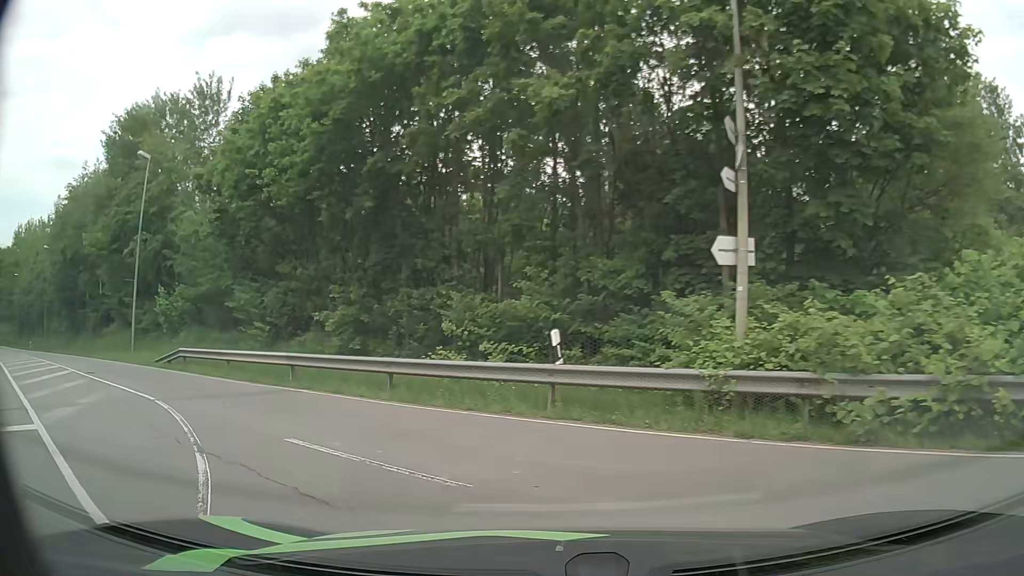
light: Day
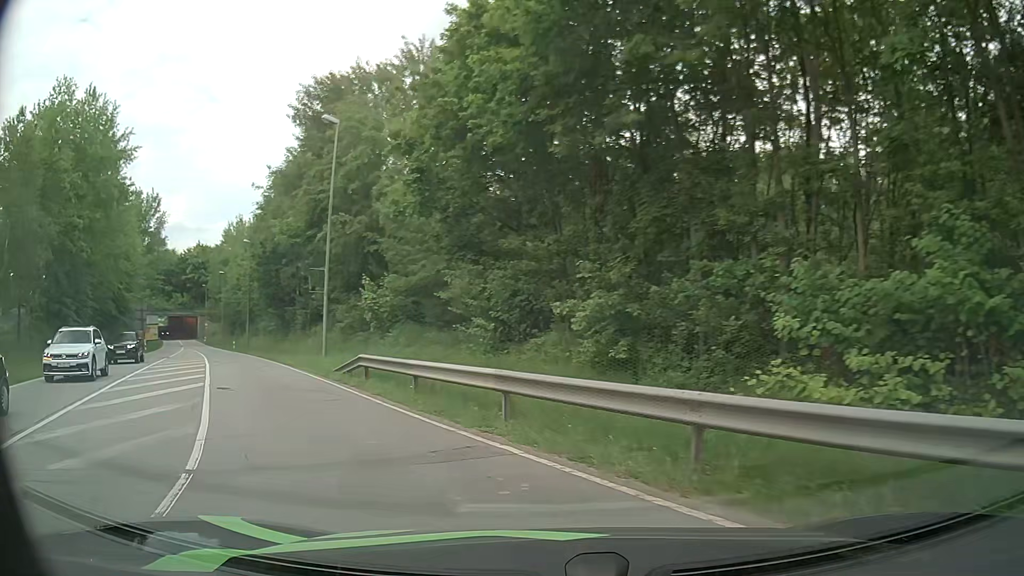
(-1.2, +7.2) m; -21°
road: secondary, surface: asphalt
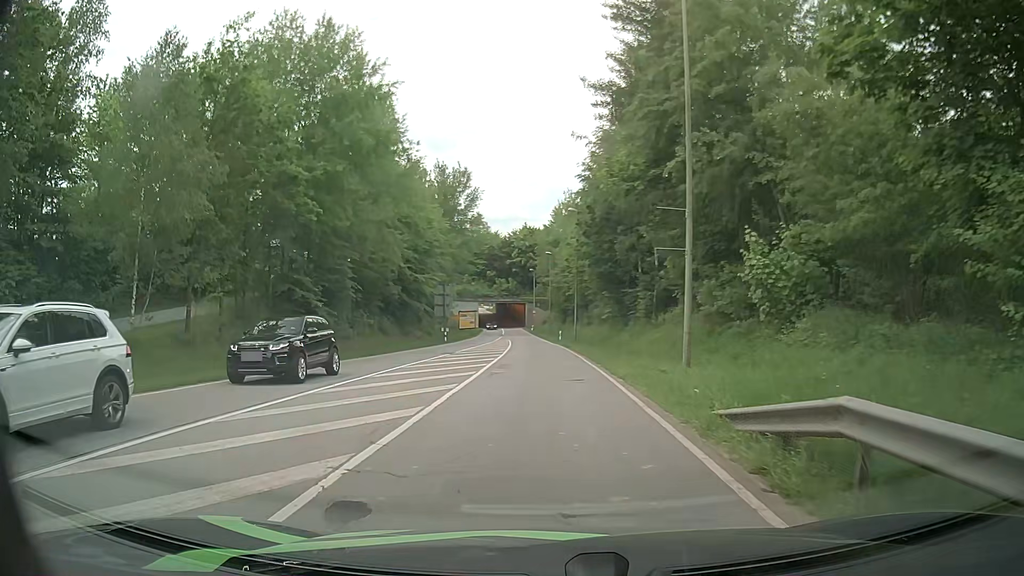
(-3.5, +11.9) m; -30°
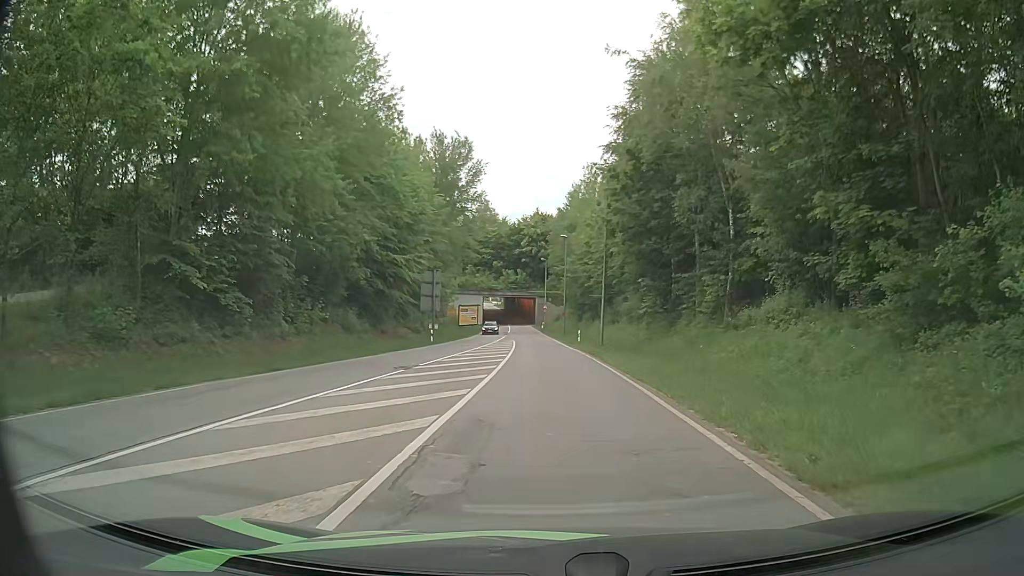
(-0.4, +13.7) m; -2°
